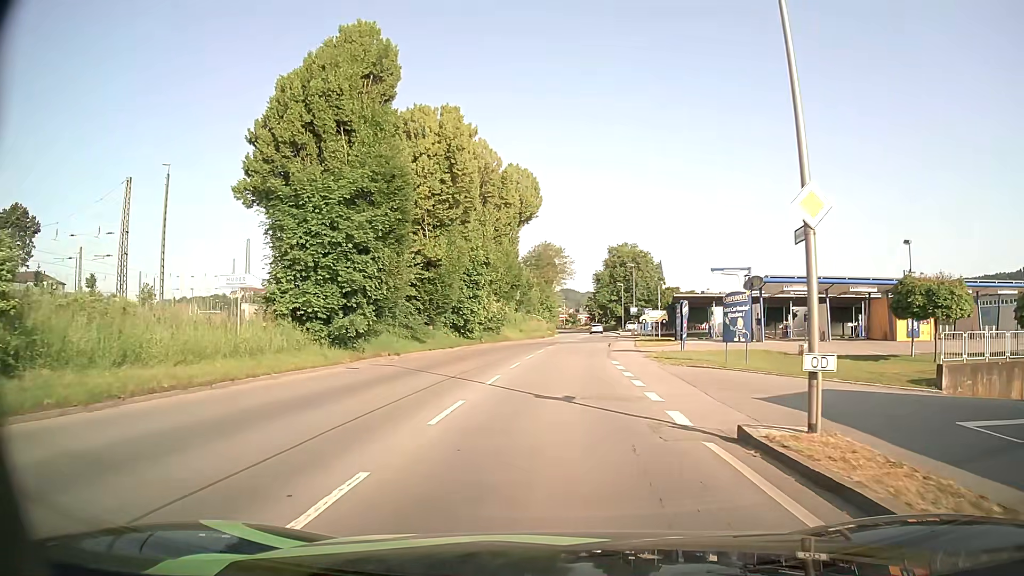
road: tertiary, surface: asphalt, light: Day
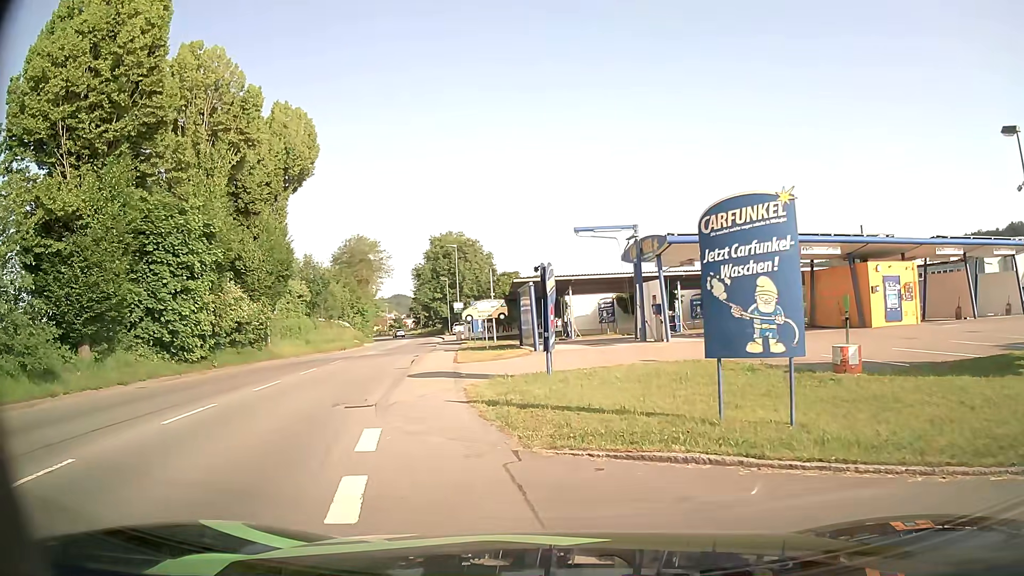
(+2.0, +16.5) m; +14°
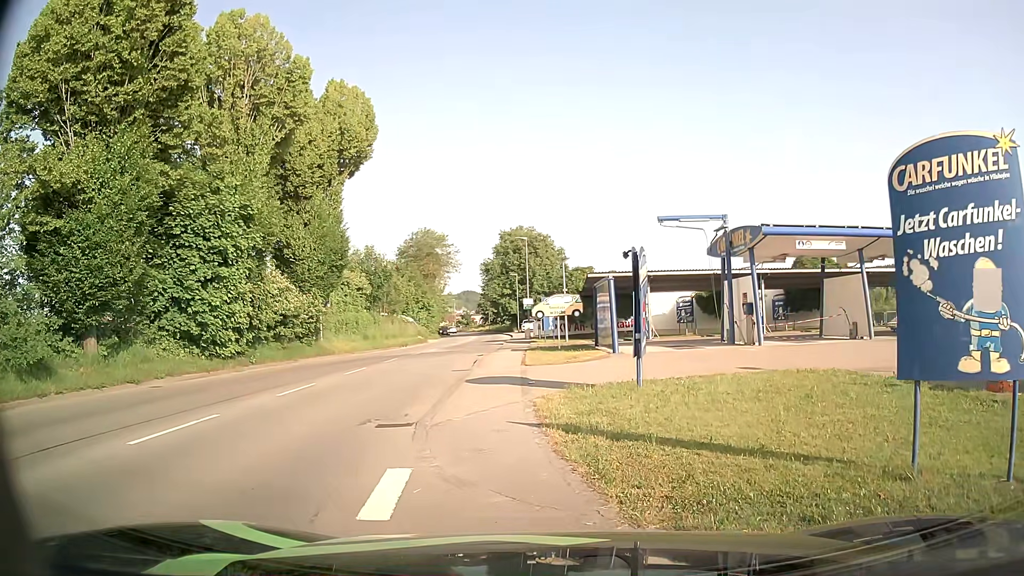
(-0.1, +2.6) m; -5°
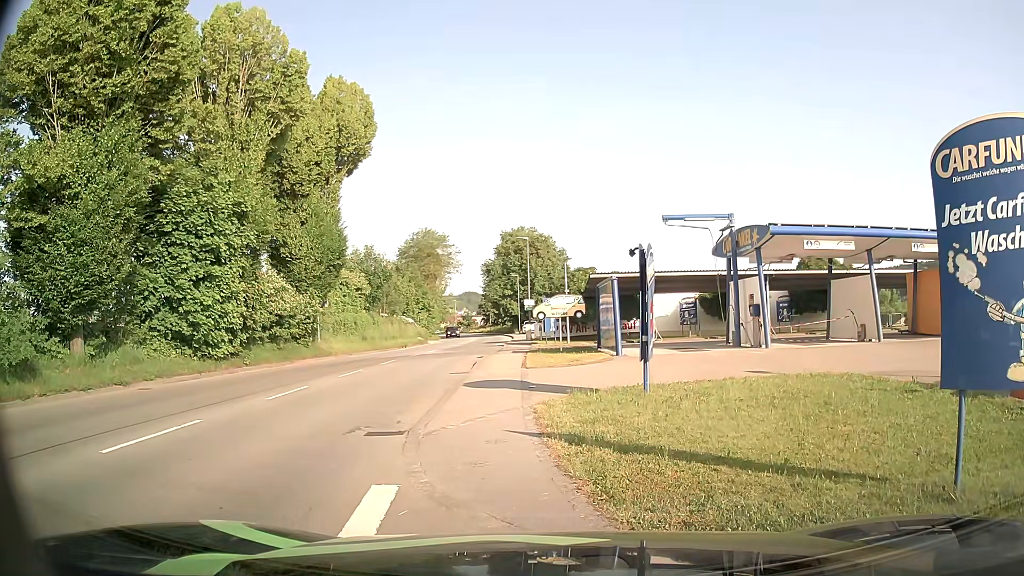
(0.0, +0.6) m; 0°
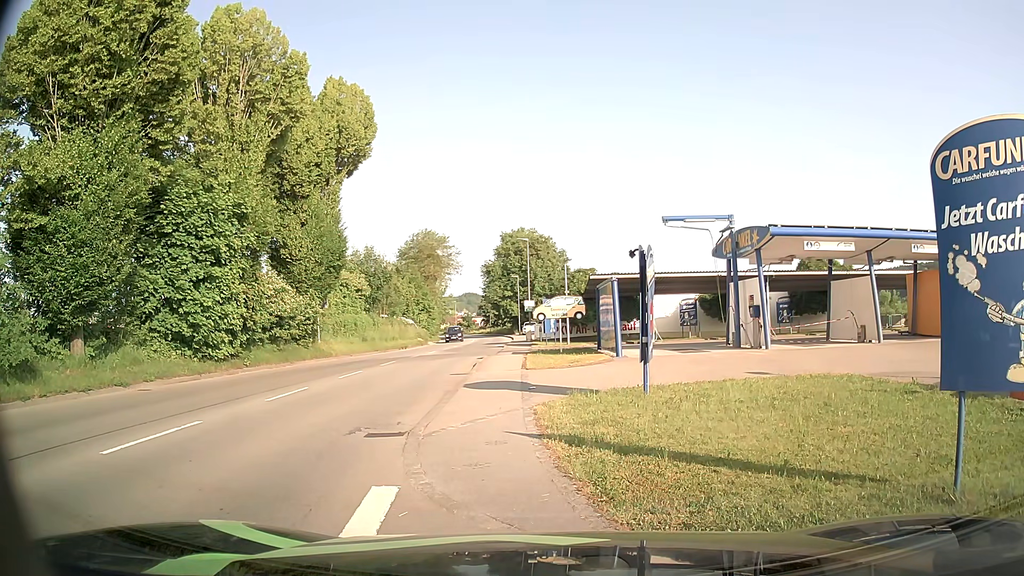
(0.0, +0.1) m; 0°
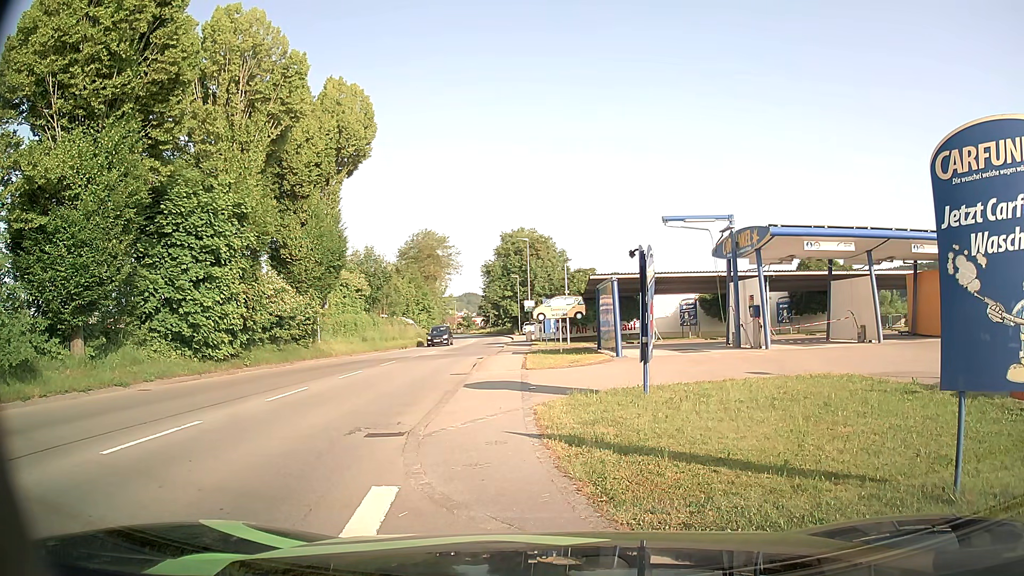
(0.0, 0.0) m; 0°
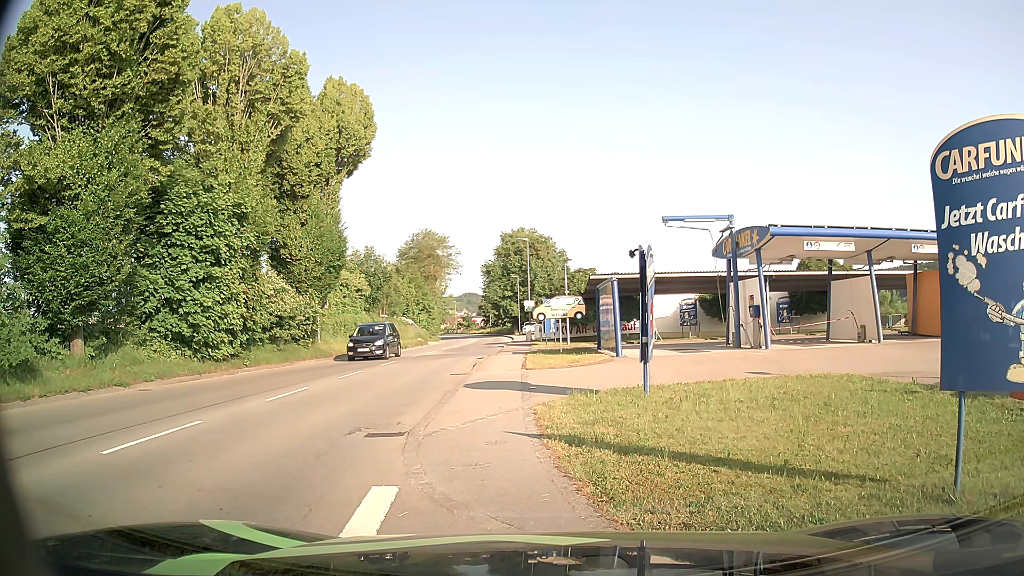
(0.0, 0.0) m; 0°
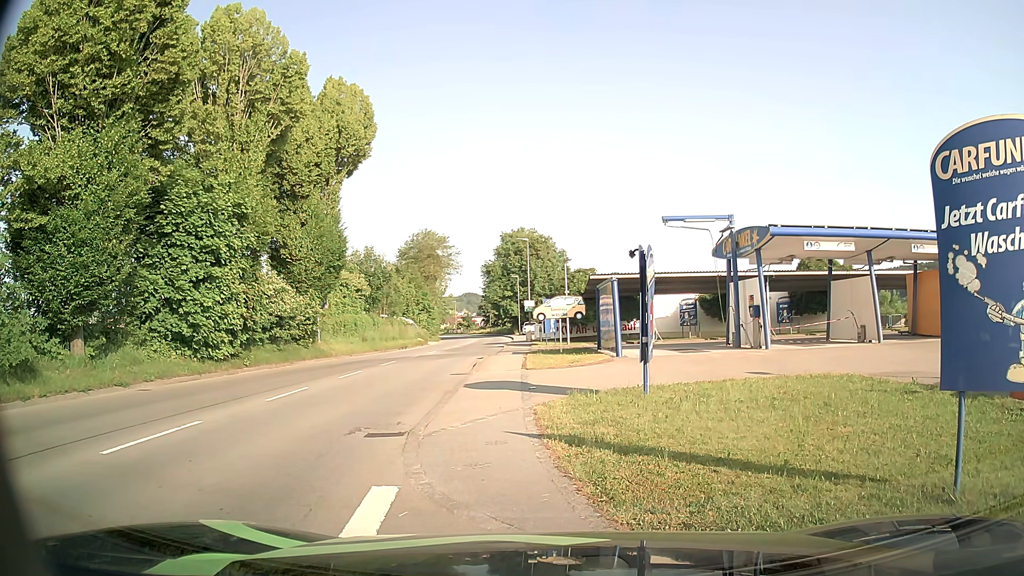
(0.0, 0.0) m; 0°
(-3, +10) (-5, +19) (-6, +29) (-6, +39) (-7, +49) (-7, +59) (-8, +69) (-9, +79) (-11, +89) (-12, +99) m
